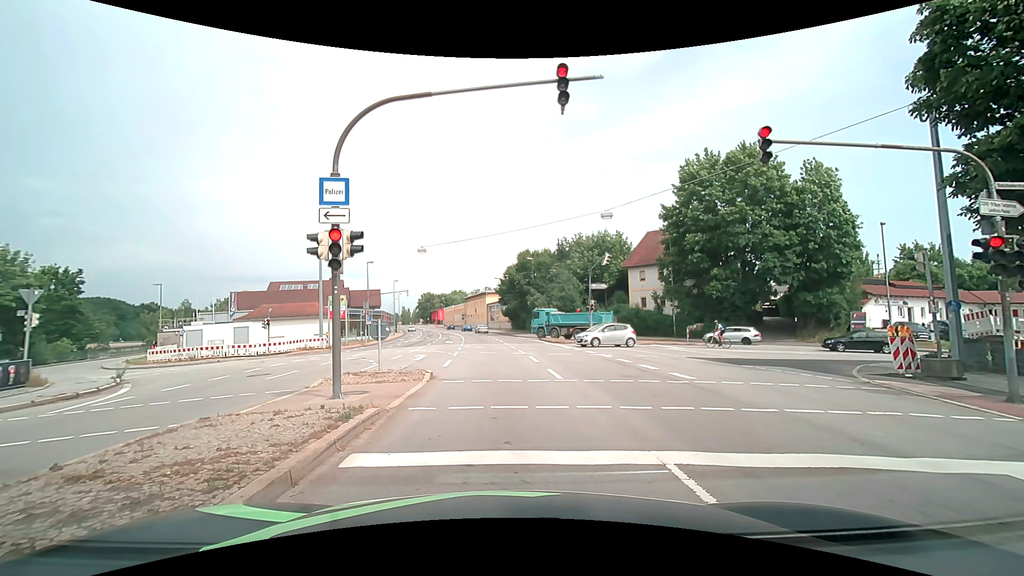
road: primary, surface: asphalt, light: Day
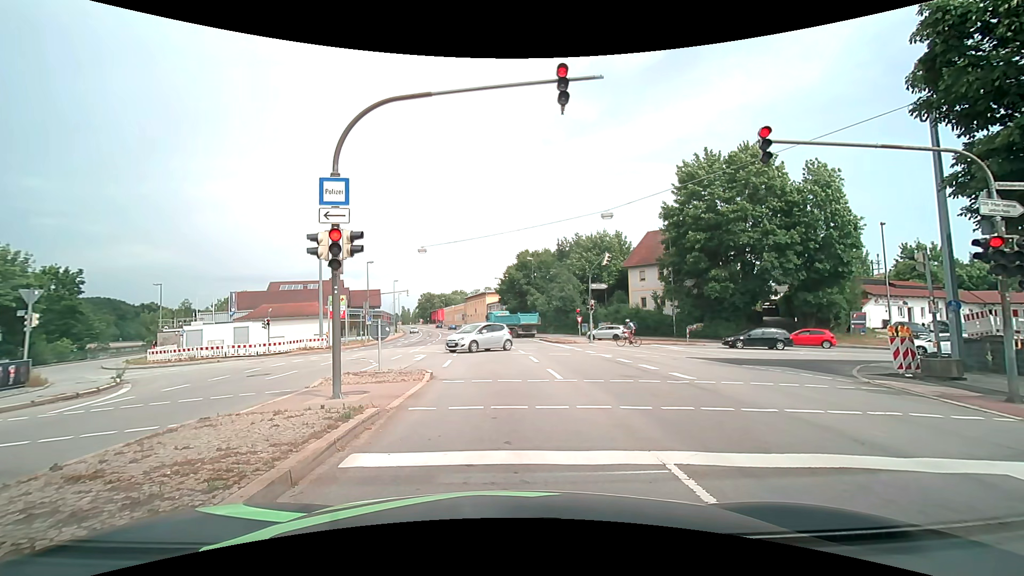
(0.0, 0.0) m; 0°
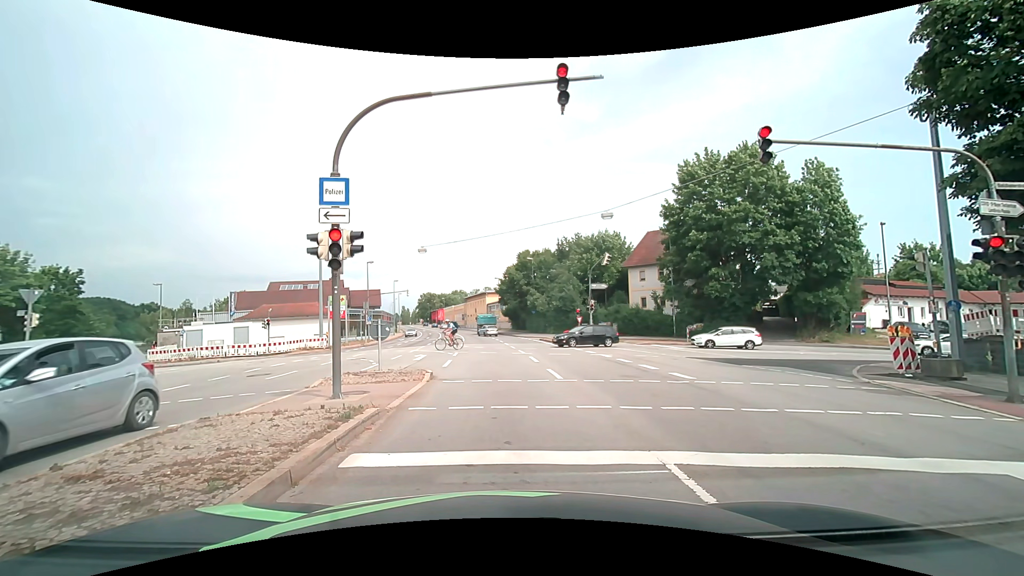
(0.0, 0.0) m; 0°
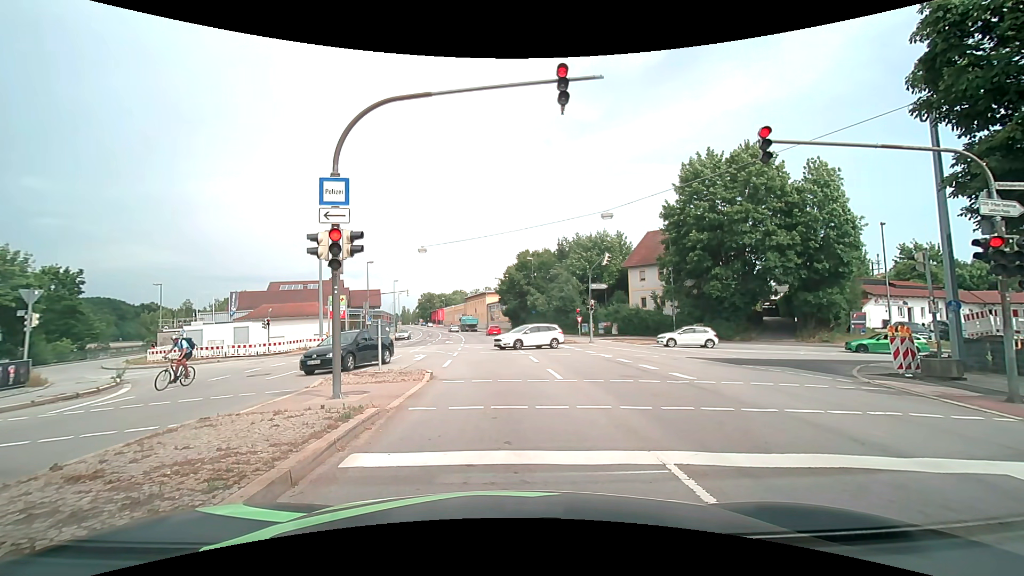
(0.0, 0.0) m; 0°
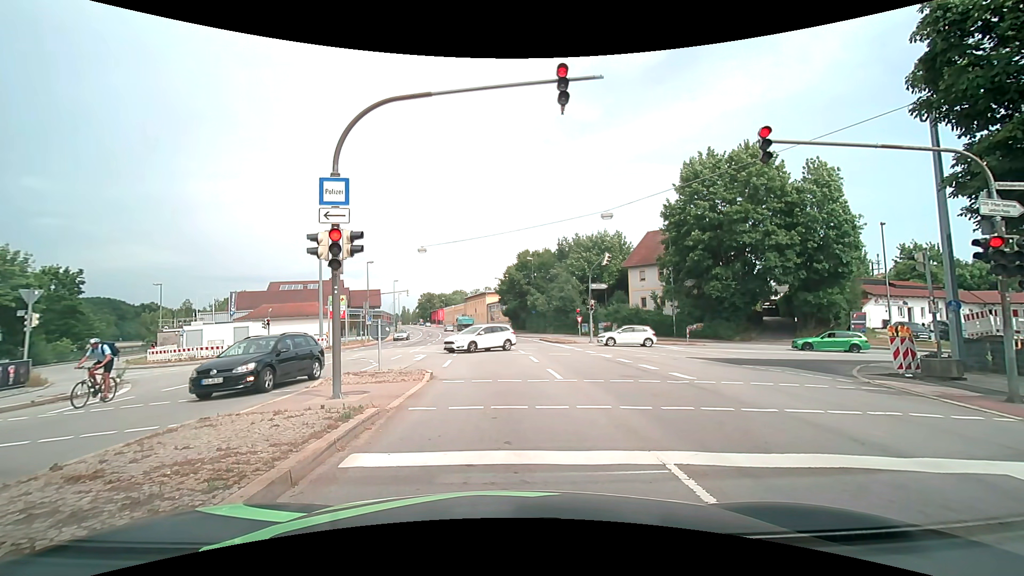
(0.0, 0.0) m; 0°
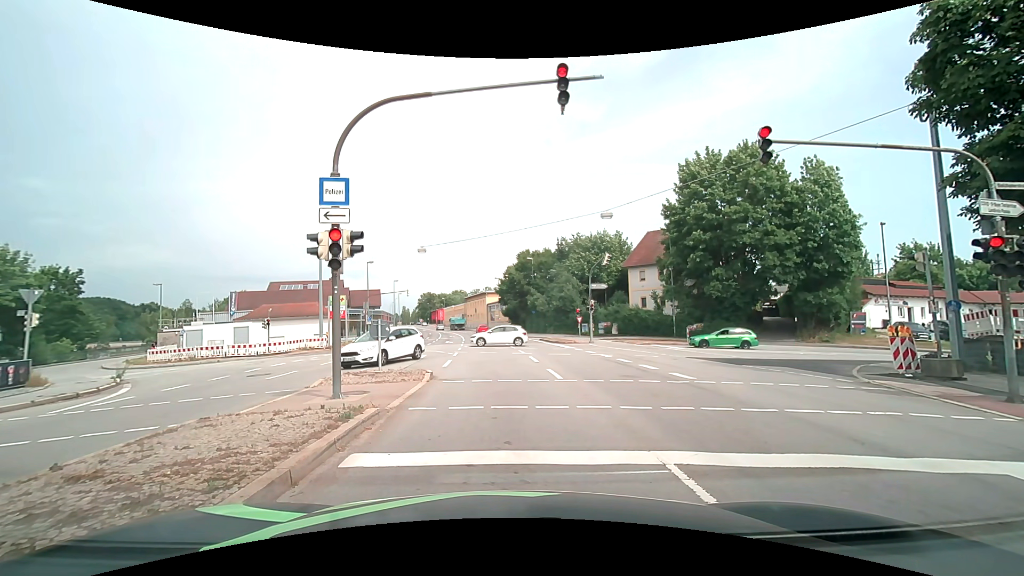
(0.0, 0.0) m; 0°
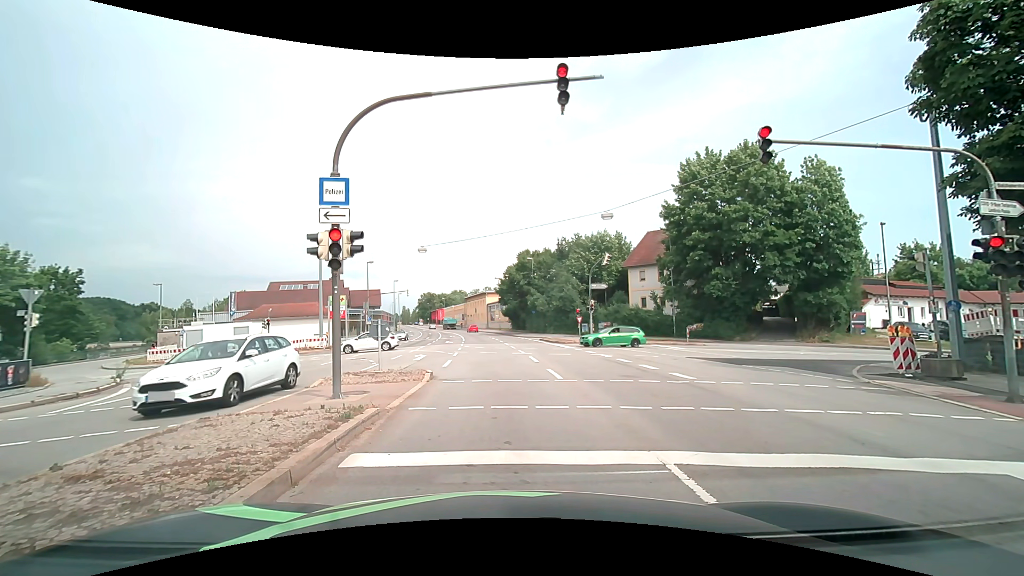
(0.0, 0.0) m; 0°
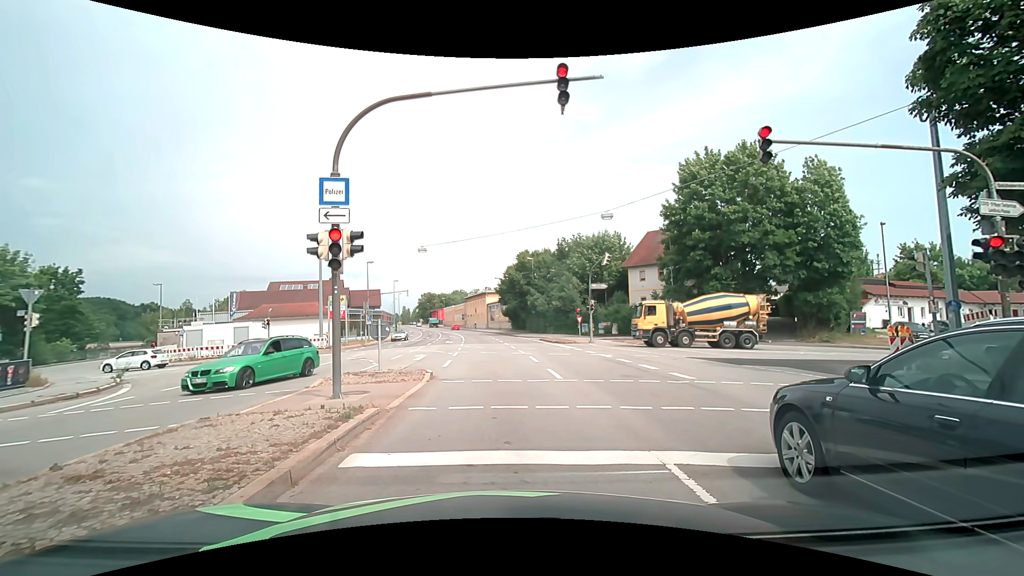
(0.0, 0.0) m; 0°
